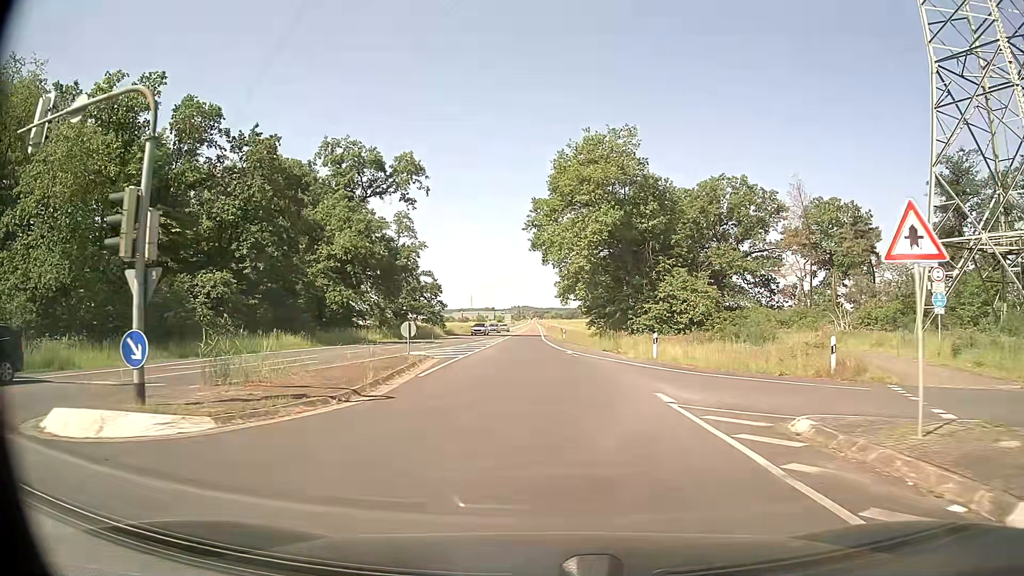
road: secondary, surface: asphalt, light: Day
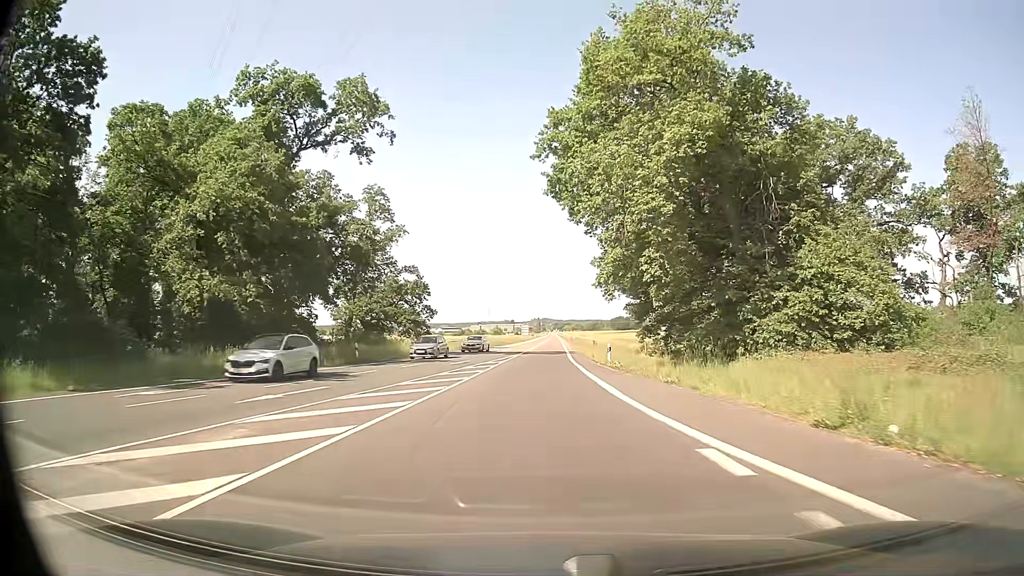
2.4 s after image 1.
(-0.4, +27.6) m; -2°
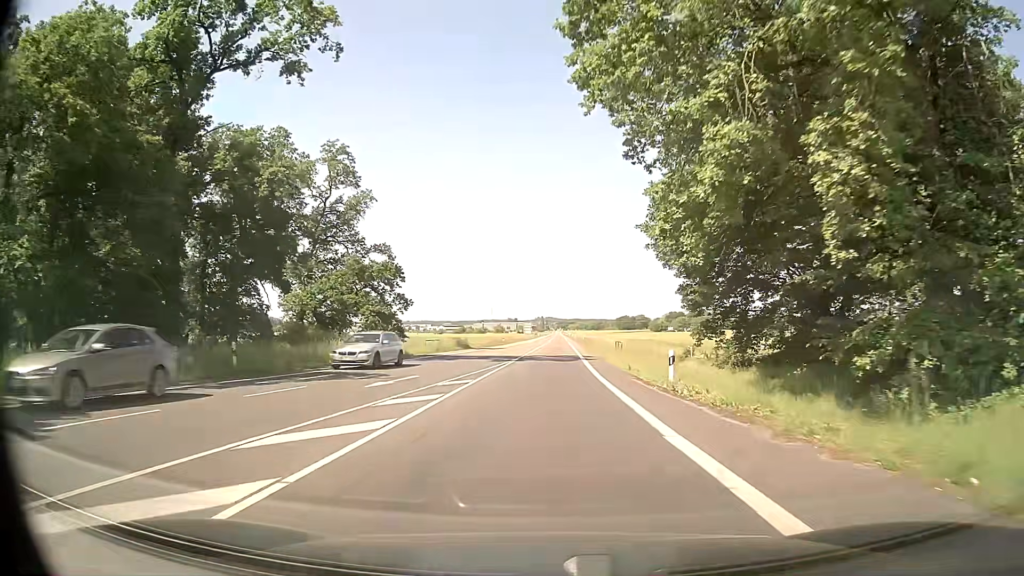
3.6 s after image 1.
(-0.1, +16.8) m; 0°
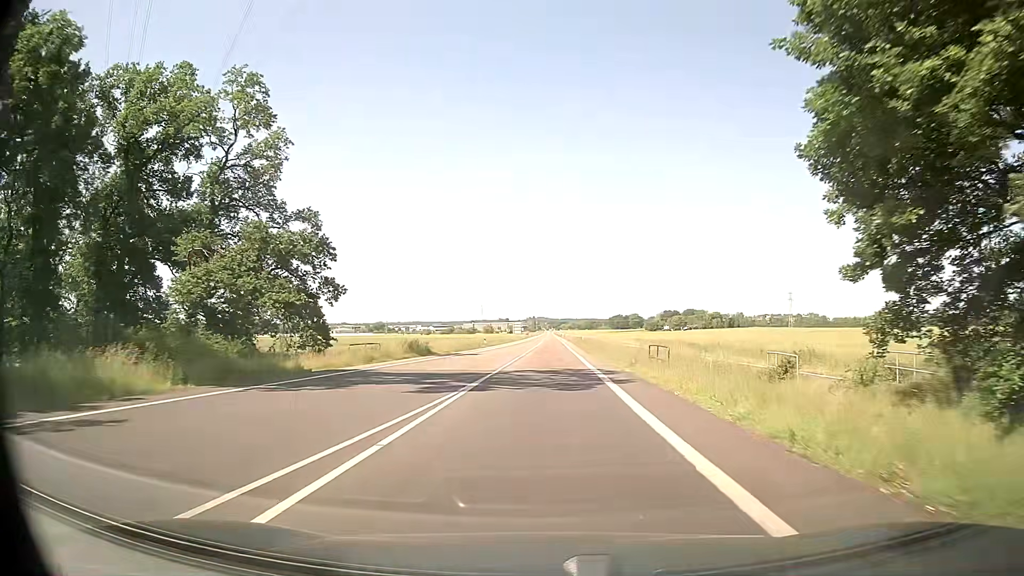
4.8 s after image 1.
(+0.1, +18.6) m; +1°
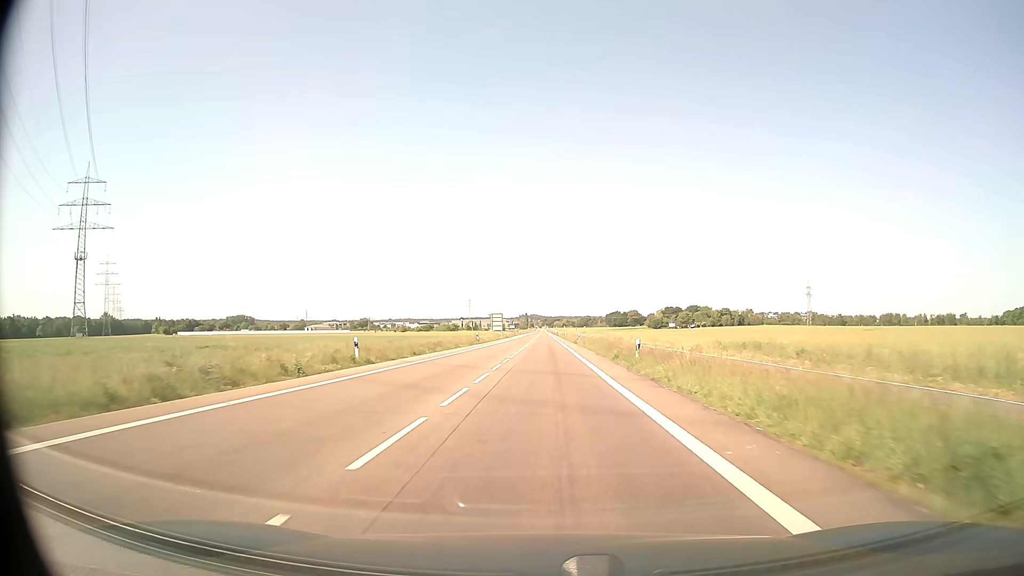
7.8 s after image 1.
(+0.2, +53.2) m; 0°
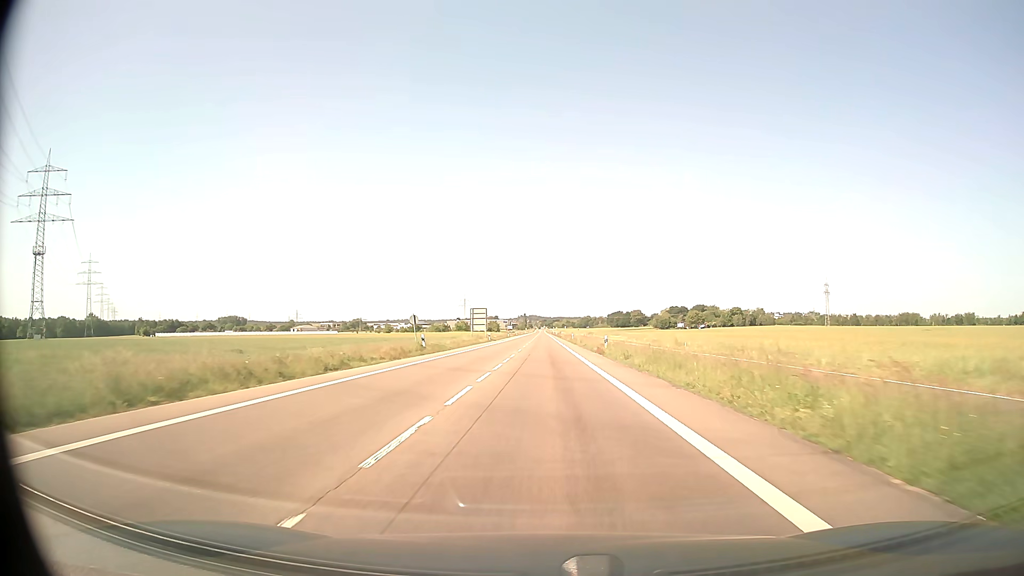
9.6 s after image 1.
(0.0, +34.1) m; 0°
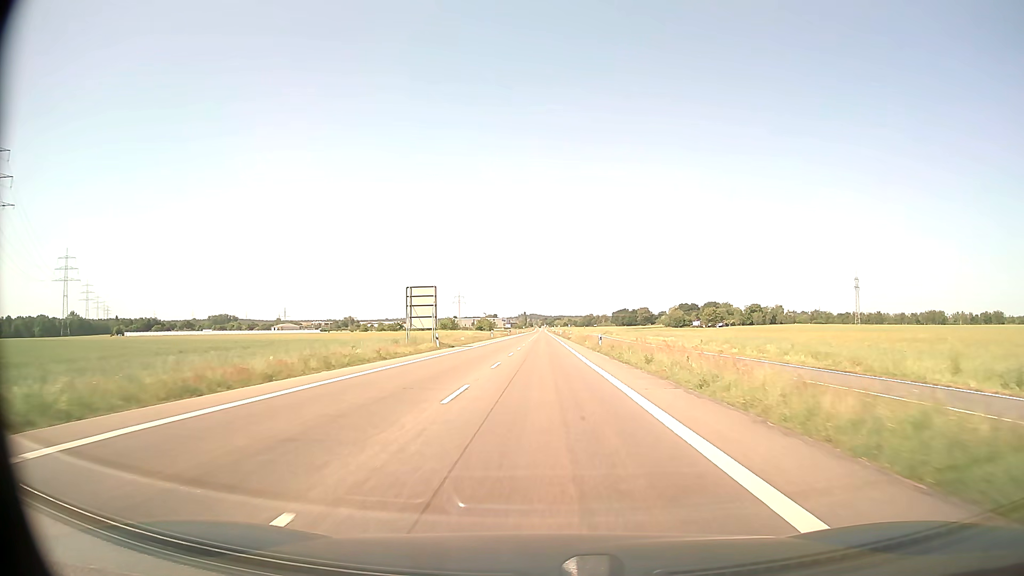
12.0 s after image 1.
(+0.1, +45.6) m; 0°
(0, +10) (0, +20) (0, +30) (0, +40) (0, +50) (0, +60) (0, +70) (0, +80) (0, +90) (0, +100) m
